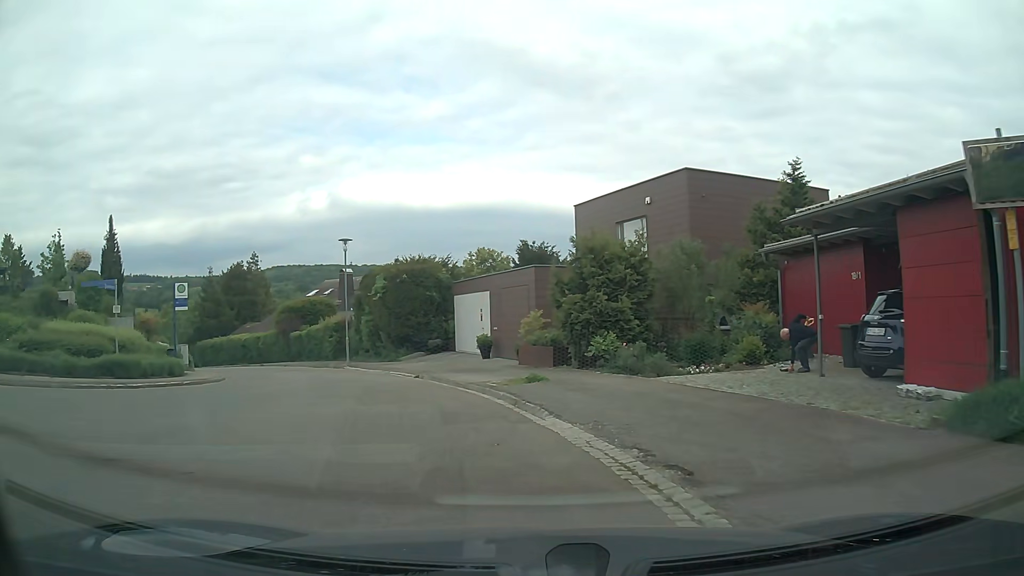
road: residential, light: Day
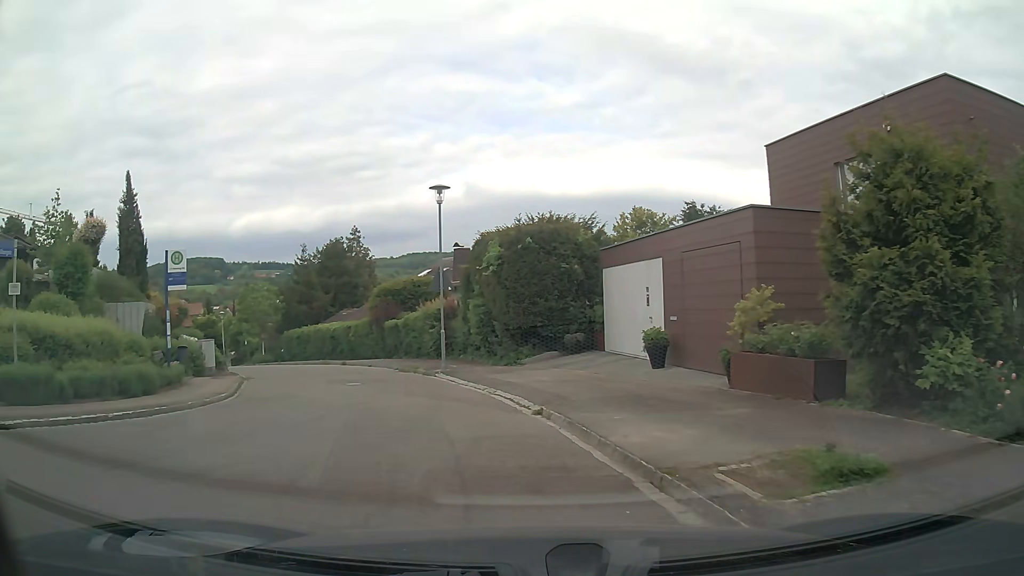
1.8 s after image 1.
(-0.9, +9.7) m; -11°
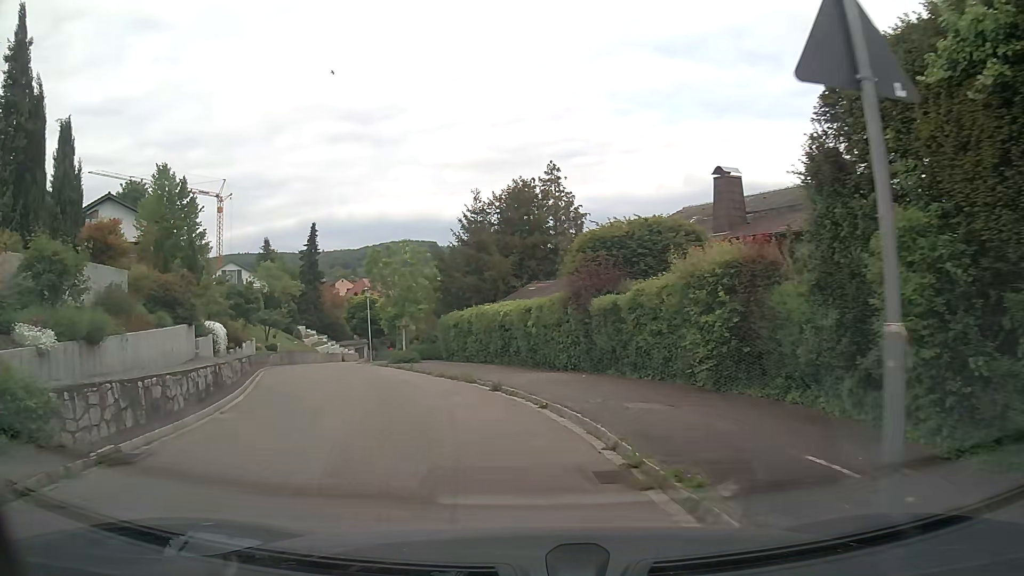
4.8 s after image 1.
(-2.7, +16.8) m; -19°
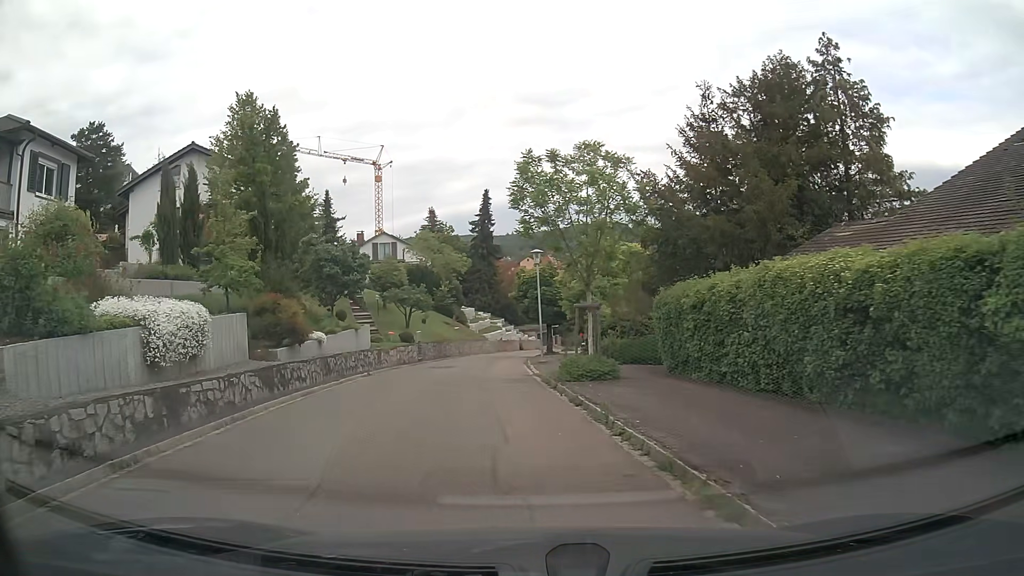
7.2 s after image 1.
(-1.9, +14.7) m; -15°
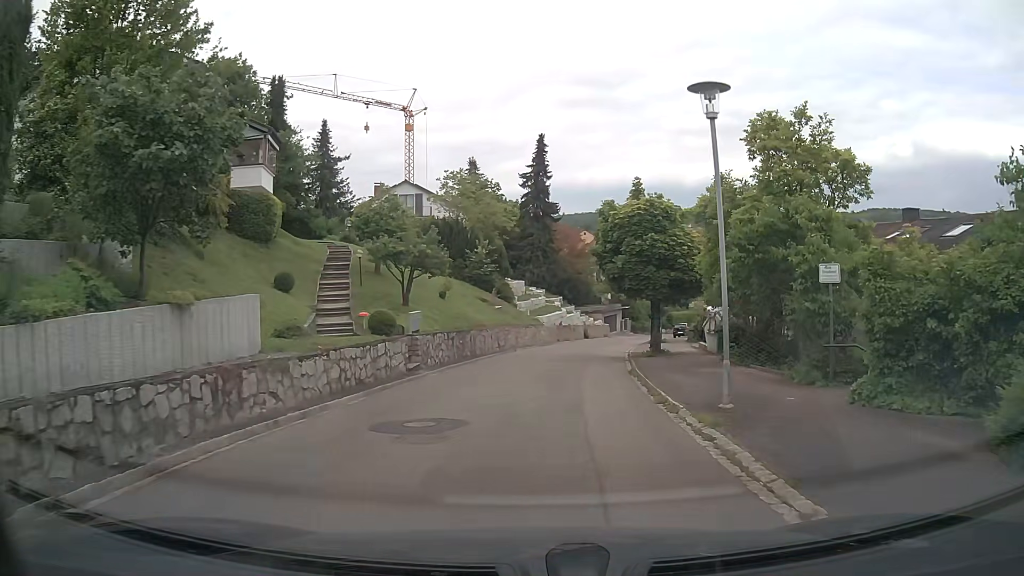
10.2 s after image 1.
(-1.6, +19.3) m; -4°
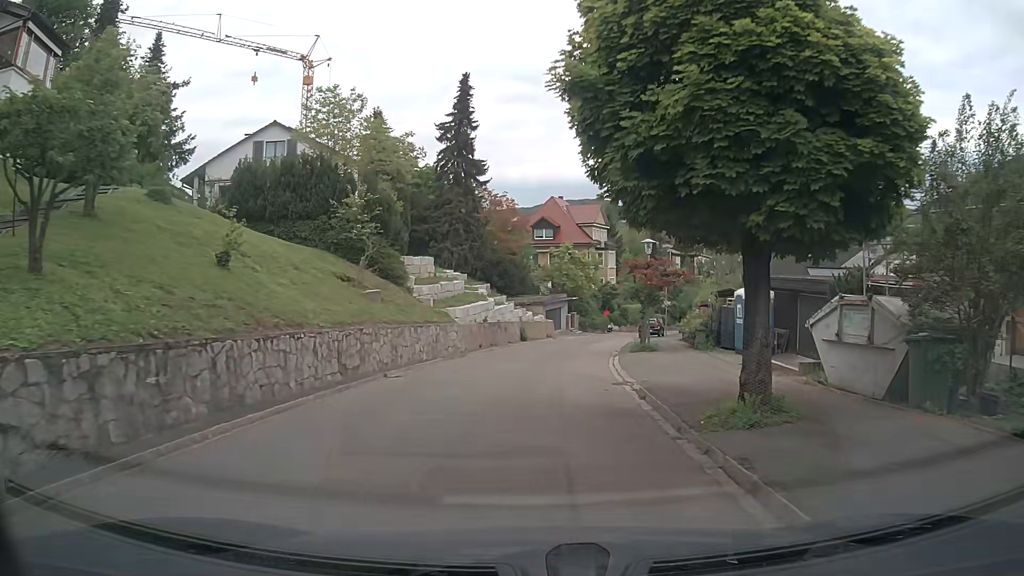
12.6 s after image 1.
(+0.9, +17.5) m; +7°
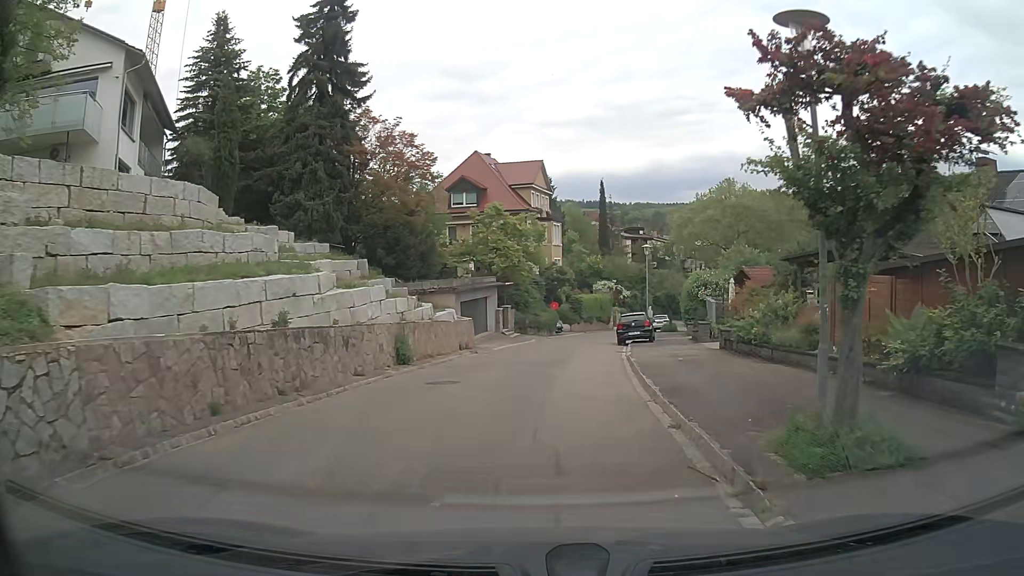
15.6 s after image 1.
(+0.5, +20.8) m; +5°
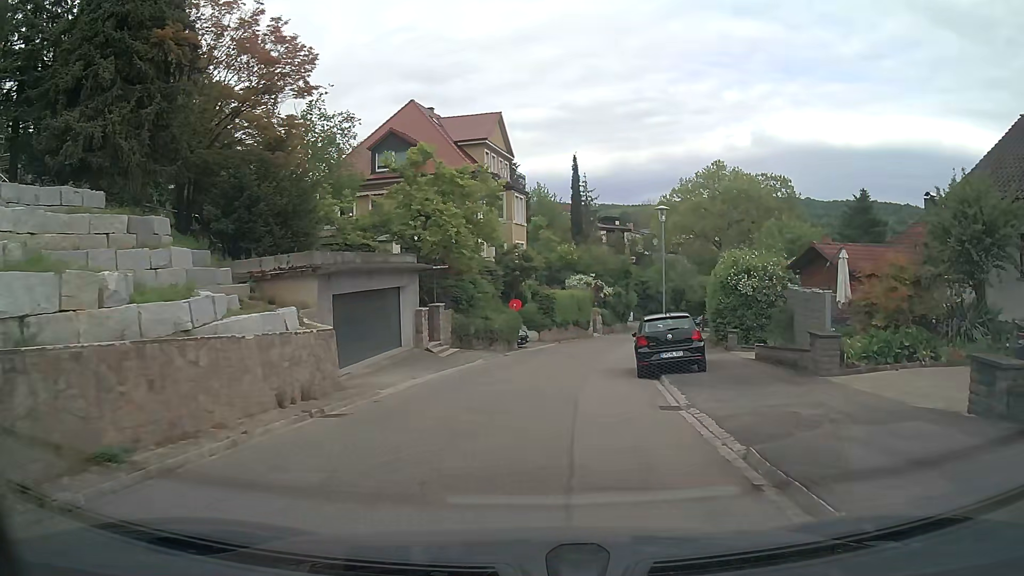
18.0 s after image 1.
(+0.5, +15.4) m; +3°
(0, +10) (+1, +20) (+2, +30) (+4, +40) (+7, +49) (+10, +59) (+13, +68) (+17, +77) (+23, +86) (+30, +92) m
